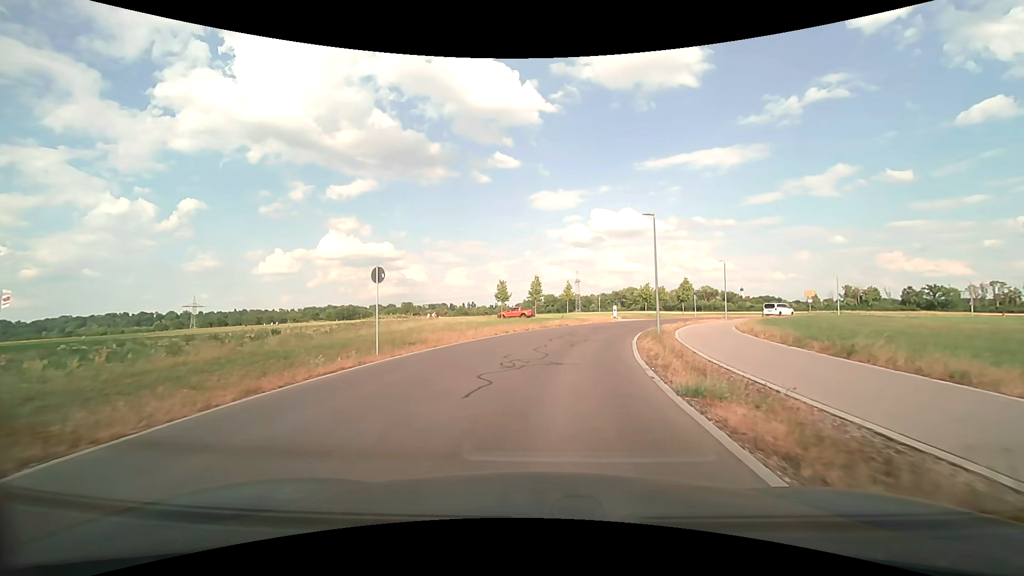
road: residential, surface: asphalt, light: Day
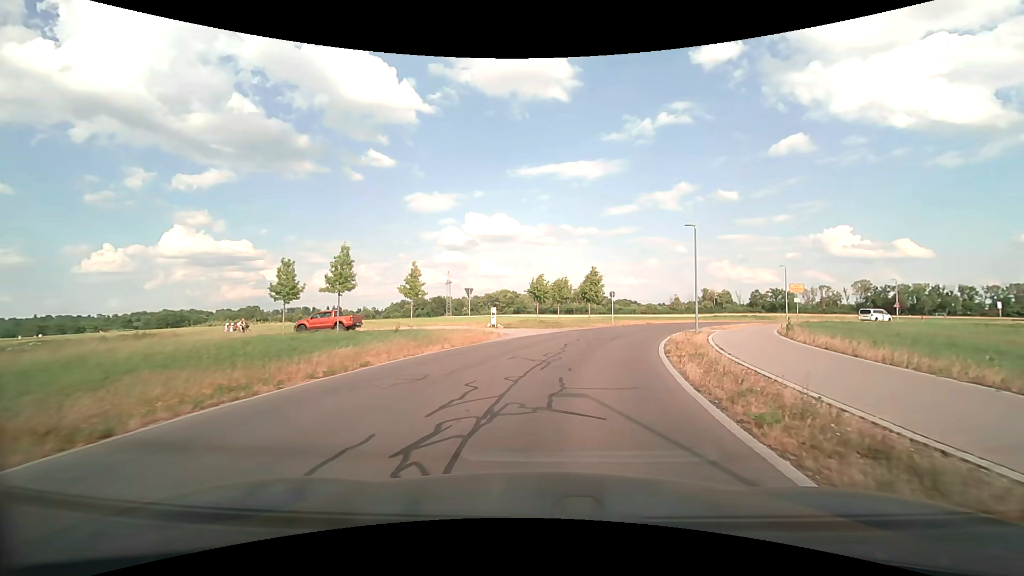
(+3.1, +27.4) m; +14°
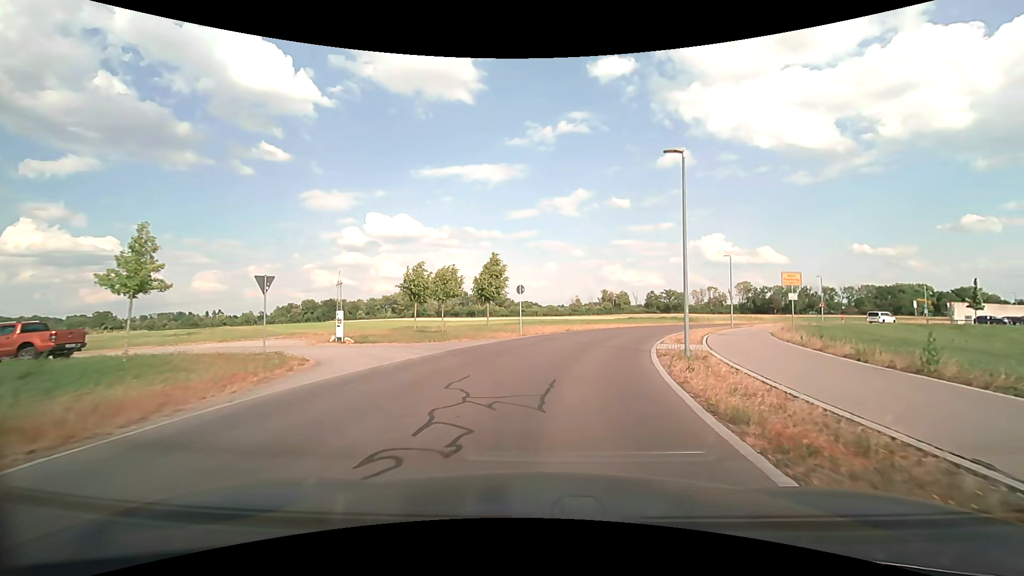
(+1.6, +15.1) m; +11°
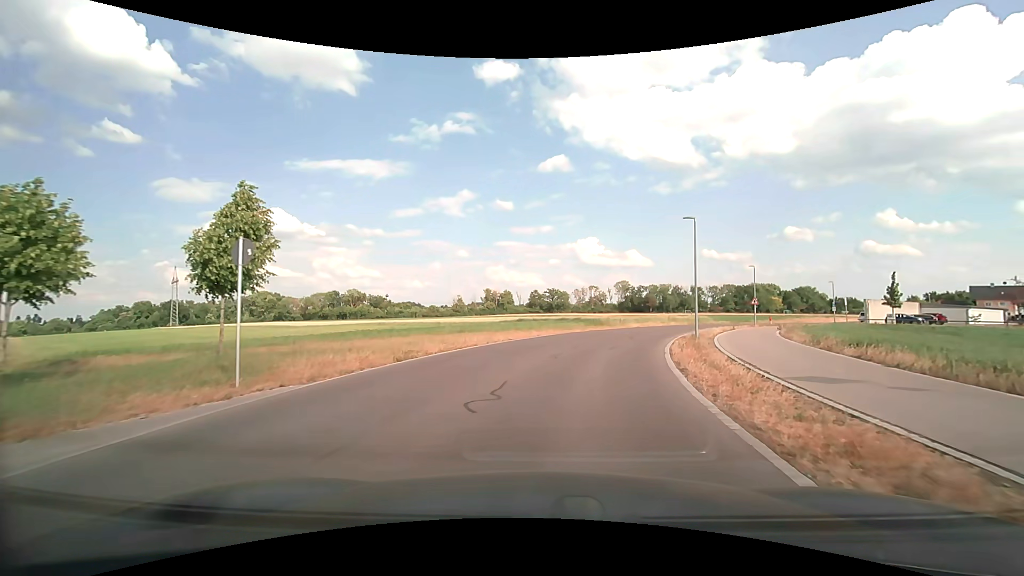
(+2.3, +20.2) m; +13°
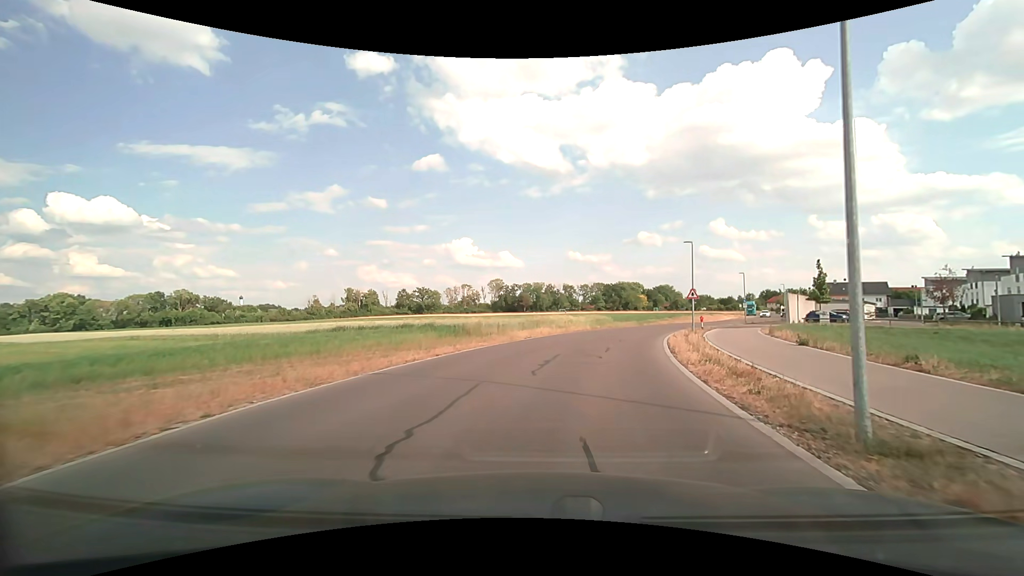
(+2.6, +20.7) m; +14°
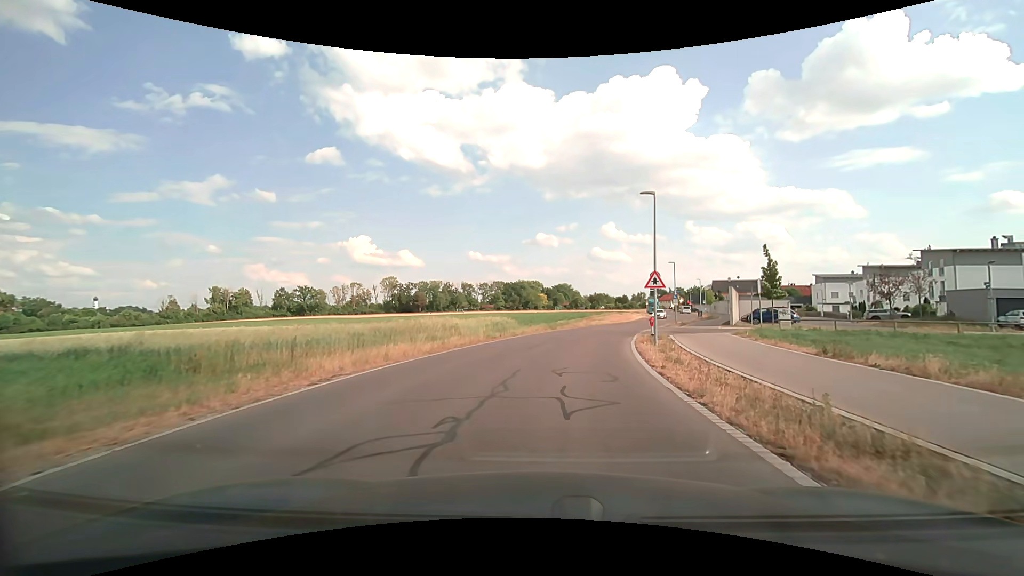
(+1.6, +15.8) m; +11°
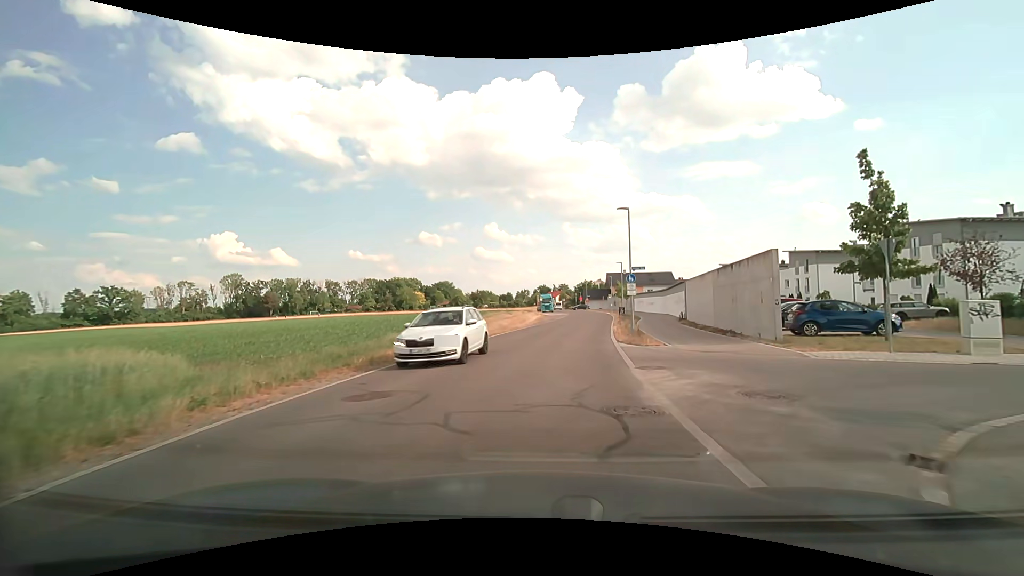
(+3.2, +27.2) m; +14°
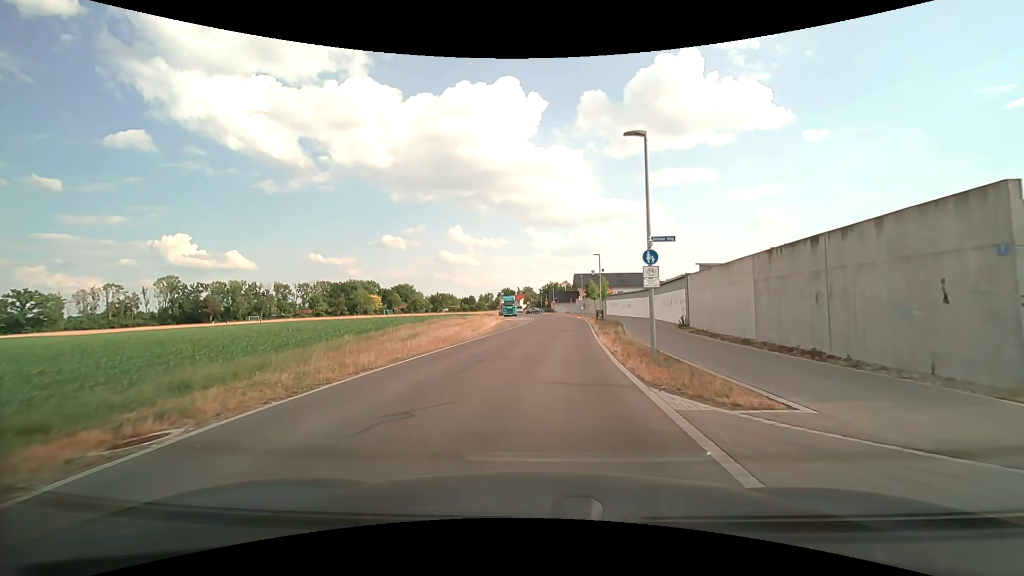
(+0.4, +11.1) m; +4°
(0, +10) (+1, +20) (+1, +30) (+2, +40) (+3, +50) (+4, +60) (+4, +70) (+4, +80) (+3, +90) (+2, +100) m
